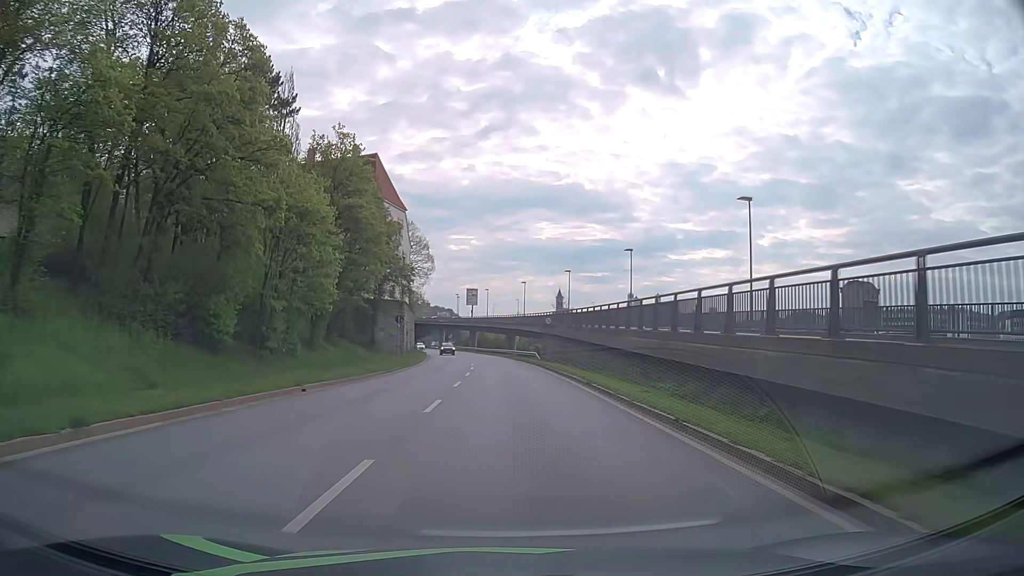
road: primary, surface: asphalt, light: Day
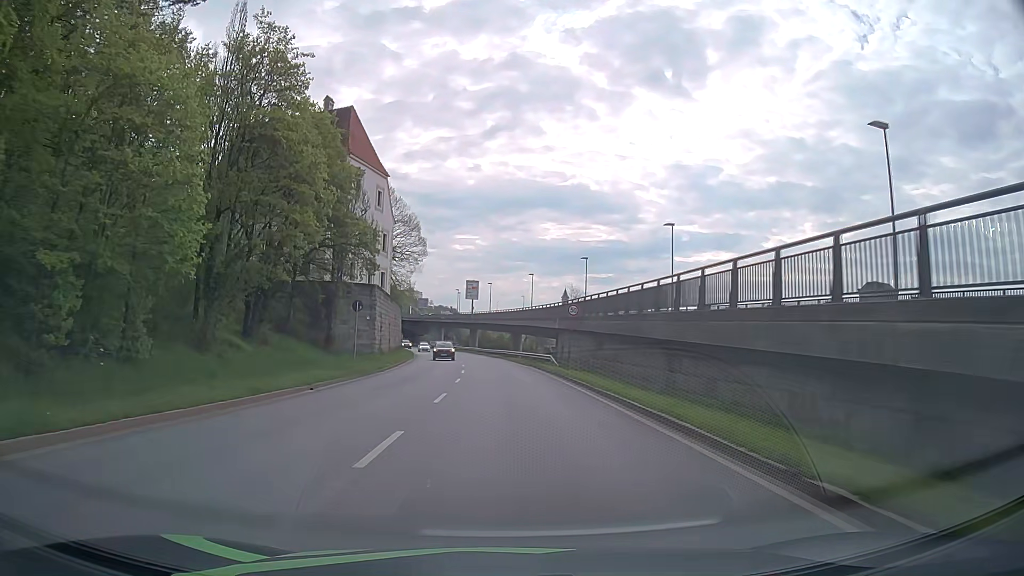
(0.0, +15.3) m; 0°
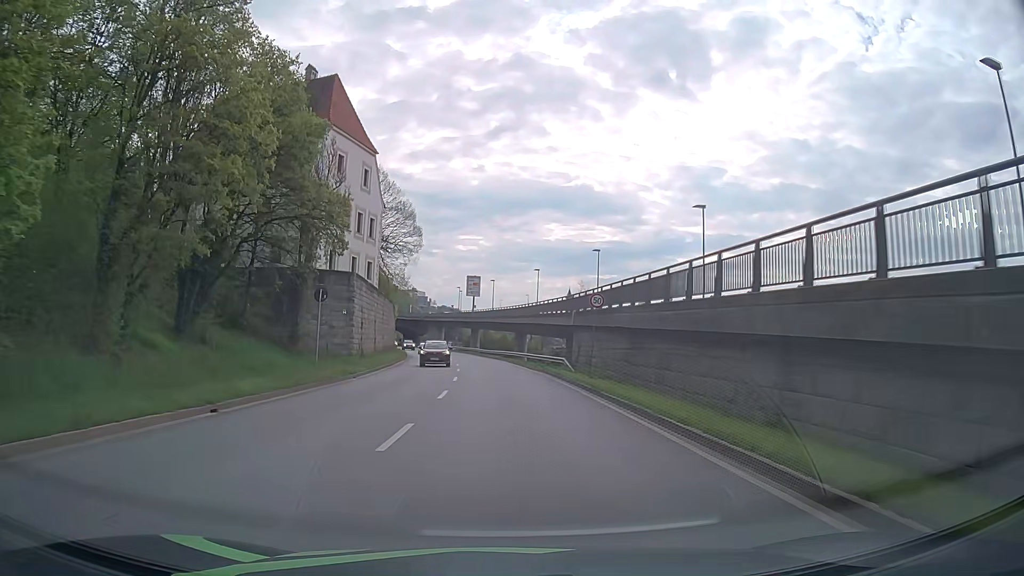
(0.0, +7.7) m; 0°
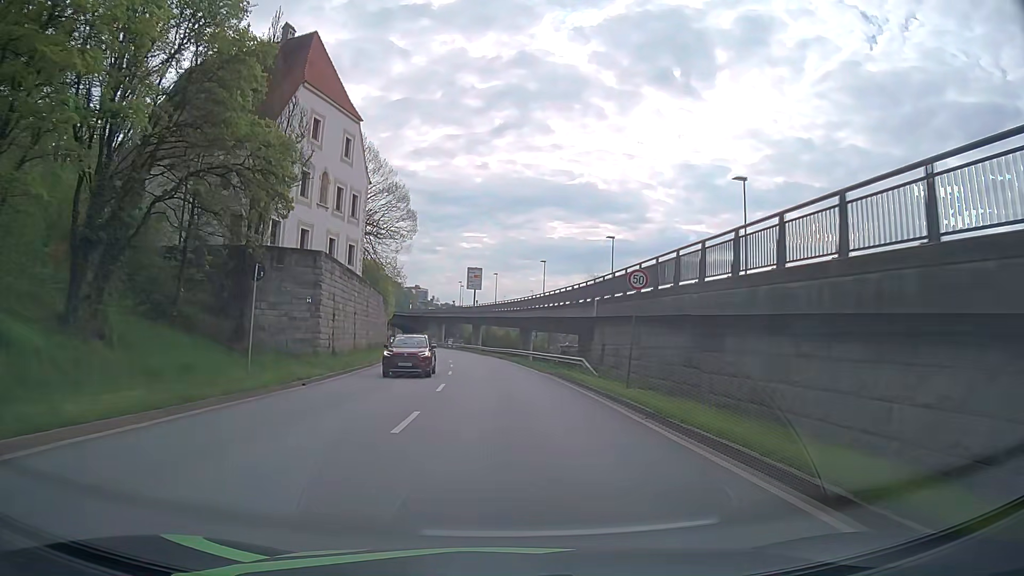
(0.0, +7.7) m; 0°
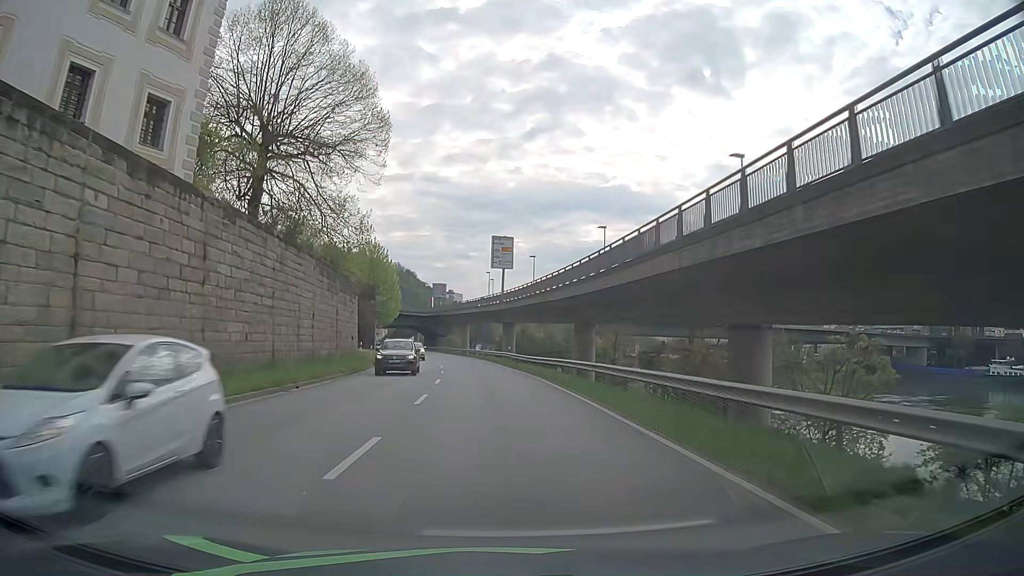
(-0.7, +30.5) m; -3°
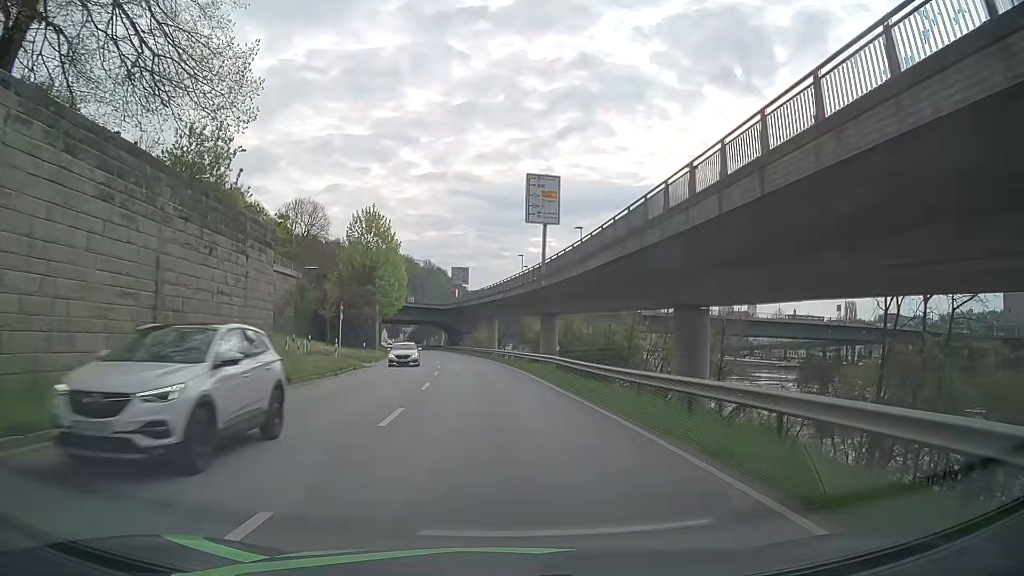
(-0.6, +22.8) m; -3°
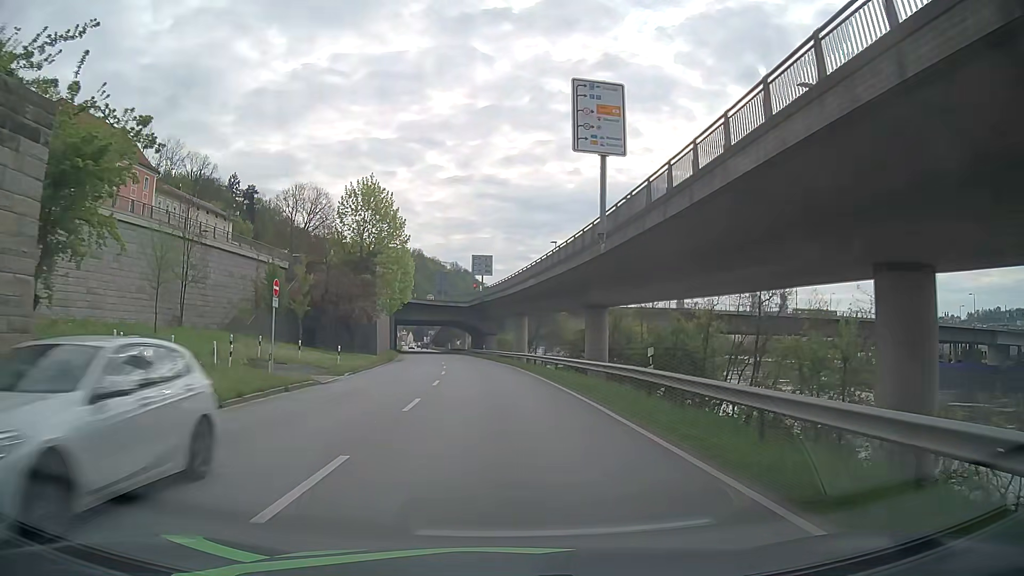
(-0.3, +15.2) m; -2°
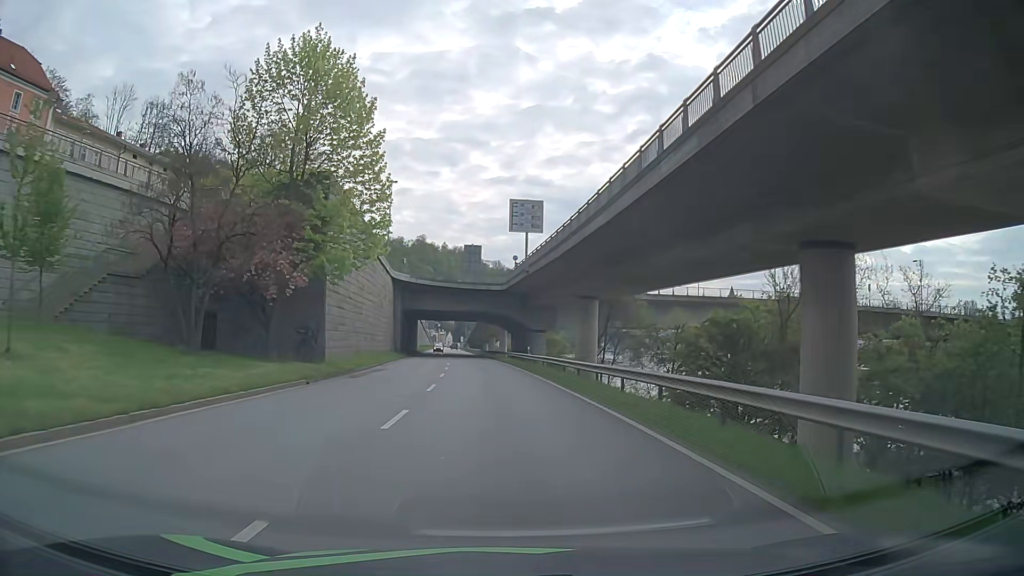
(-1.2, +30.3) m; -4°
(0, +10) (0, +20) (-1, +30) (-1, +40) (-2, +50) (-3, +60) (-4, +70) (-5, +80) (-6, +90) (-8, +100) m
